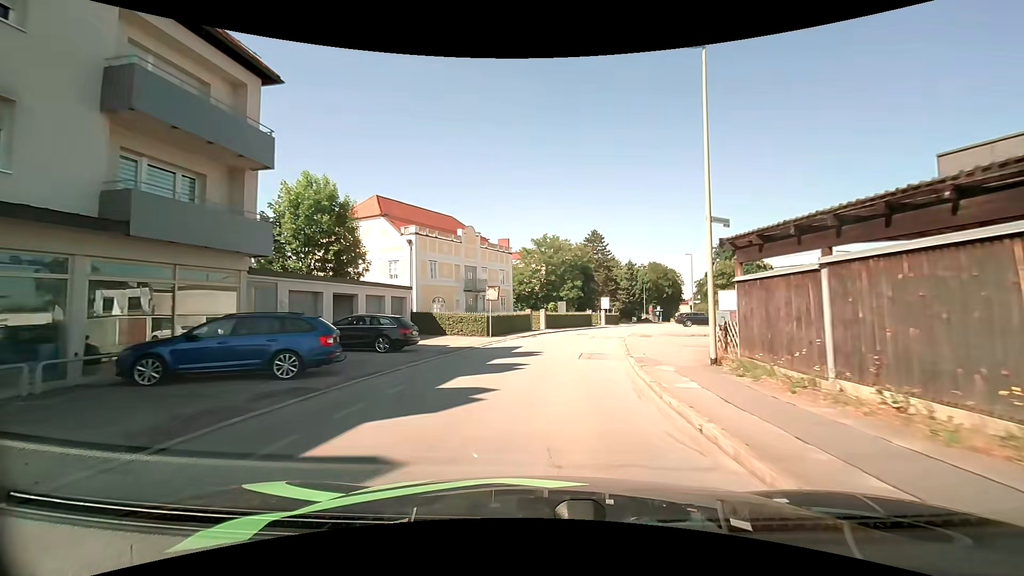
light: Day
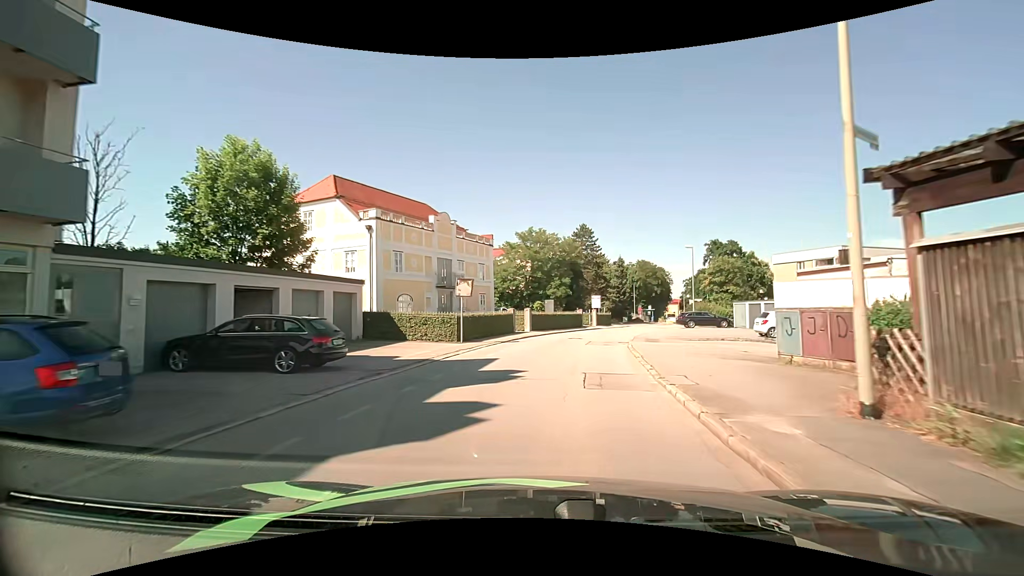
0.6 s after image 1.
(+0.1, +6.0) m; +1°
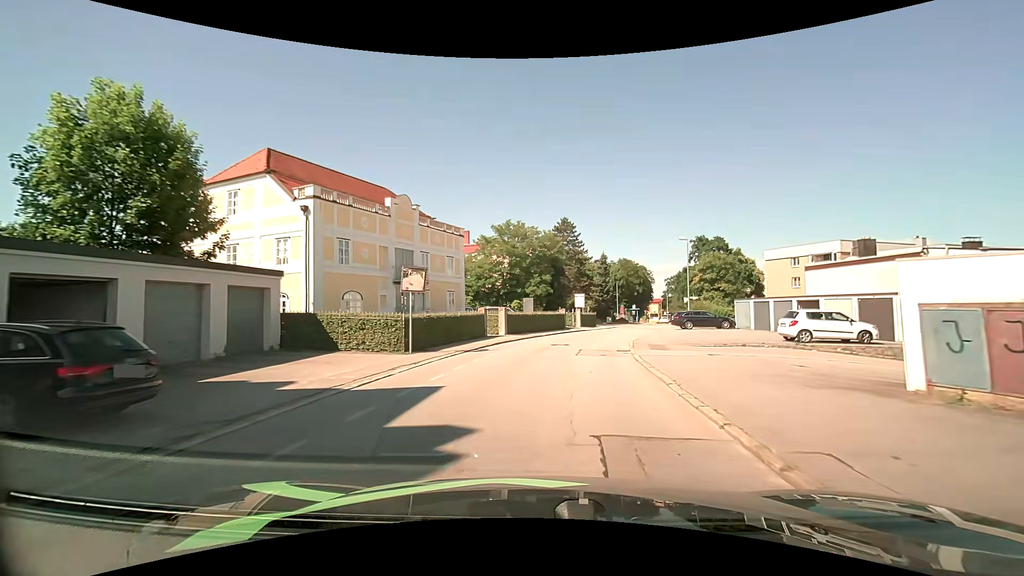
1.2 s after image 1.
(+0.1, +5.9) m; +2°
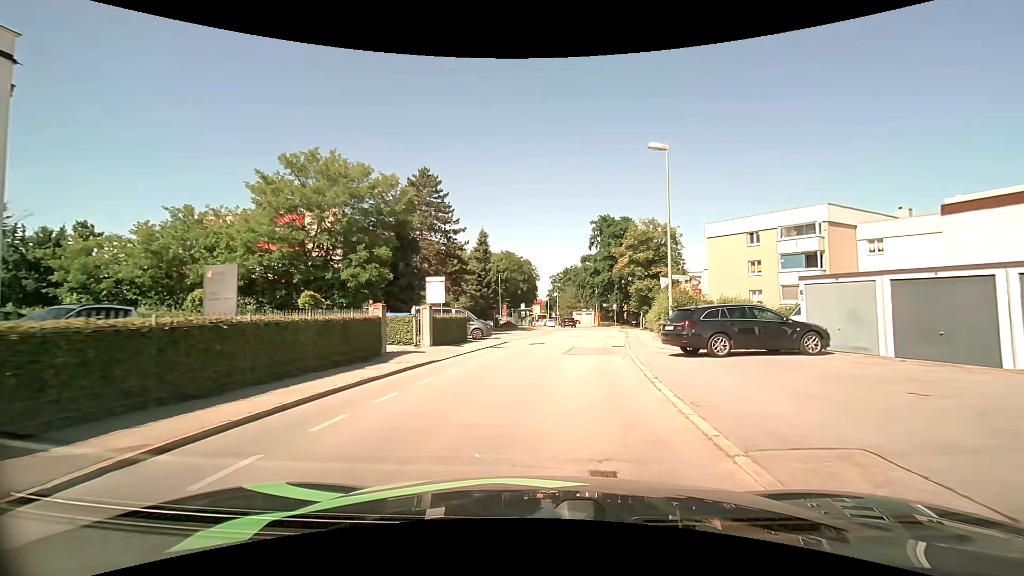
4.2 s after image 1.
(+3.0, +27.4) m; +13°
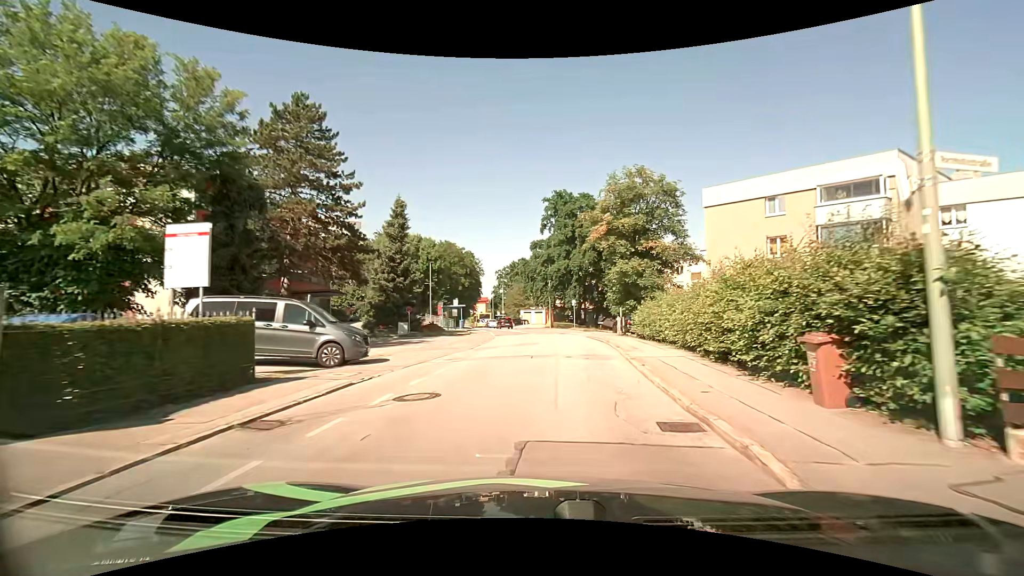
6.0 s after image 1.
(+1.0, +15.8) m; +6°
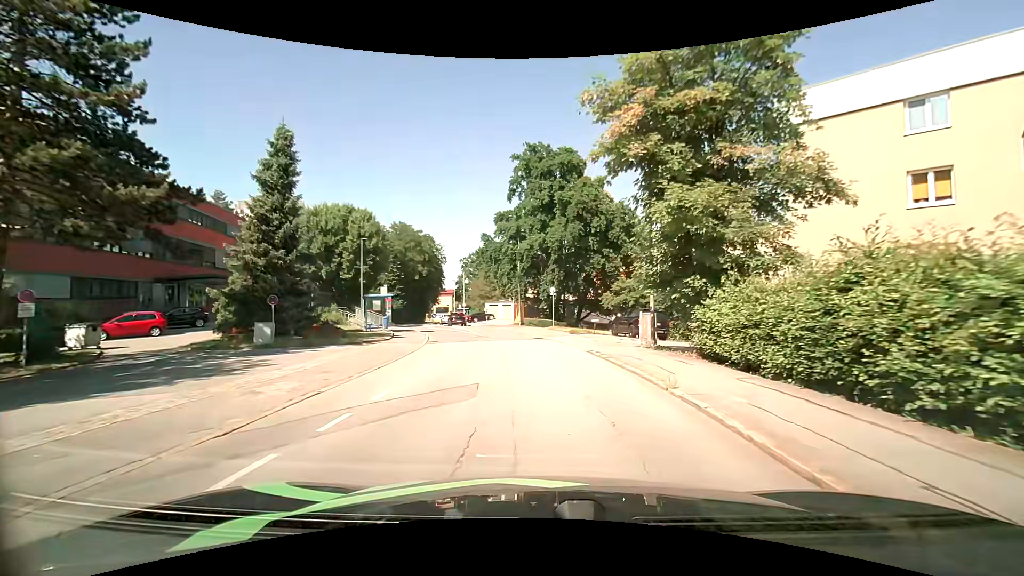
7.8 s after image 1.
(+0.5, +15.7) m; +4°
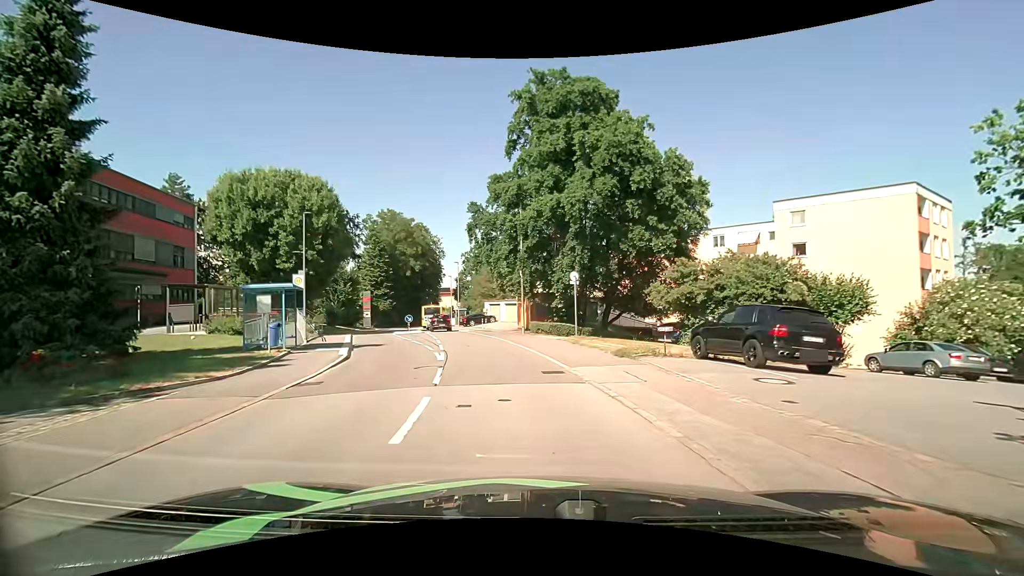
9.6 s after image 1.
(-0.1, +14.3) m; -1°
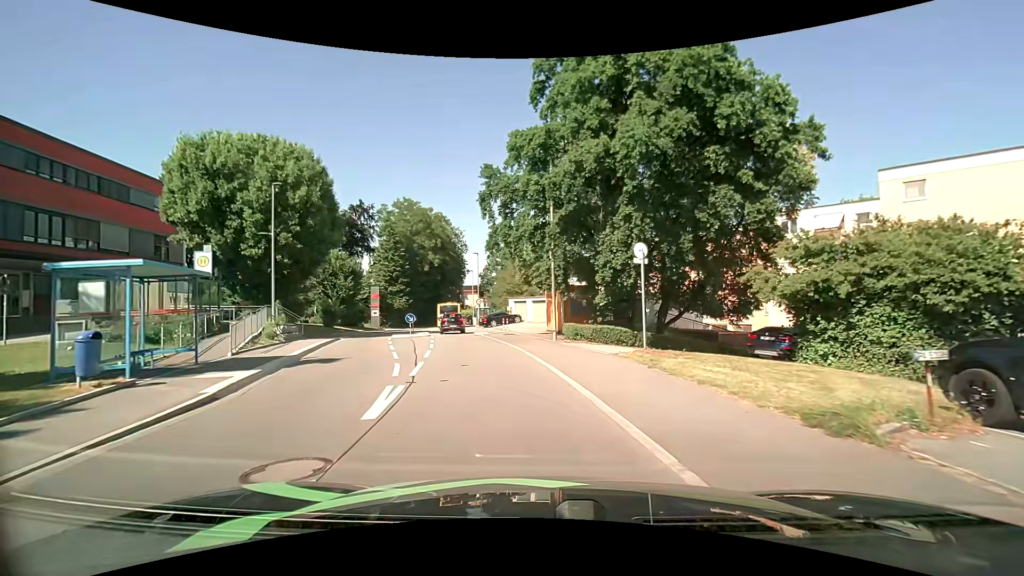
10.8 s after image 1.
(-0.3, +8.6) m; -4°
(-1, +10) (-2, +20) (-4, +30) (-7, +39) (-9, +49) (-11, +59) (-12, +69) (-13, +79) (-14, +89) (-14, +99) m
